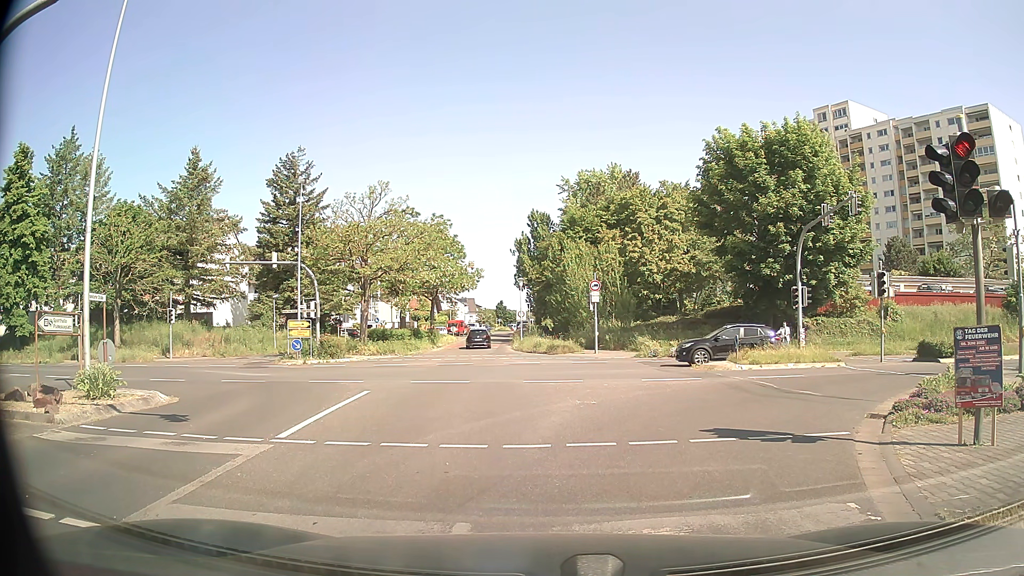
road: tertiary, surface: asphalt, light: Day
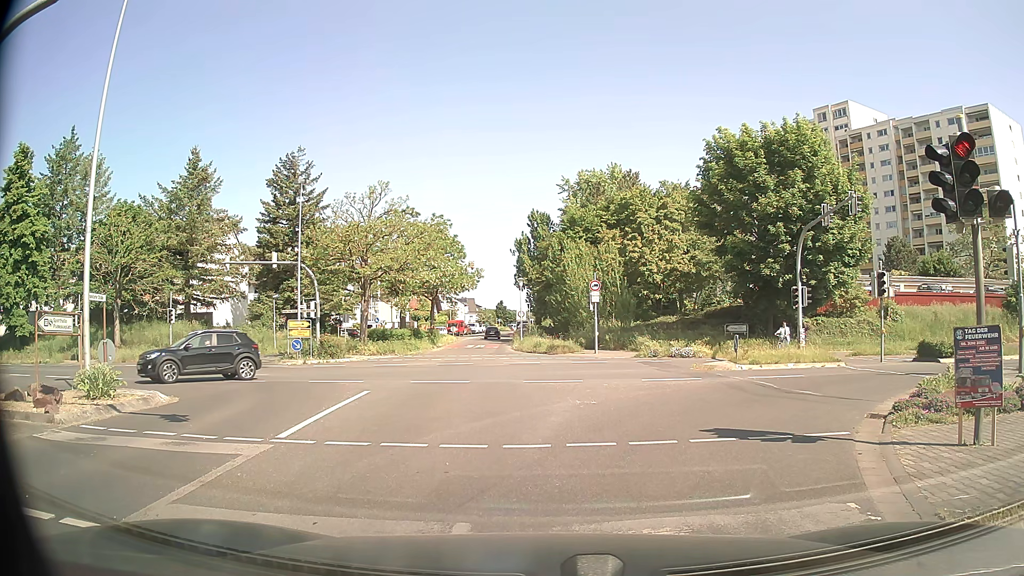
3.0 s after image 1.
(0.0, 0.0) m; 0°
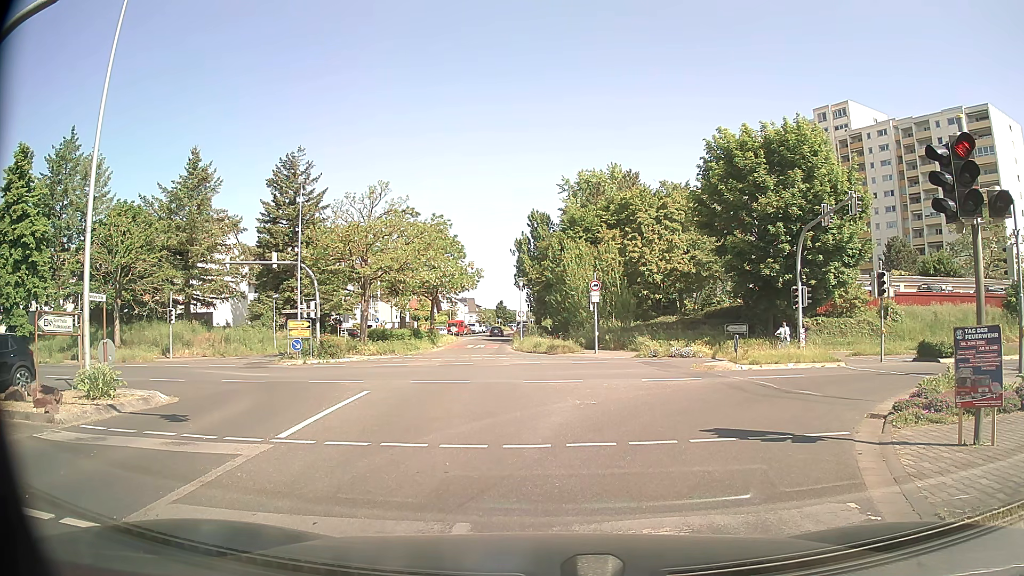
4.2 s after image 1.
(0.0, 0.0) m; 0°
